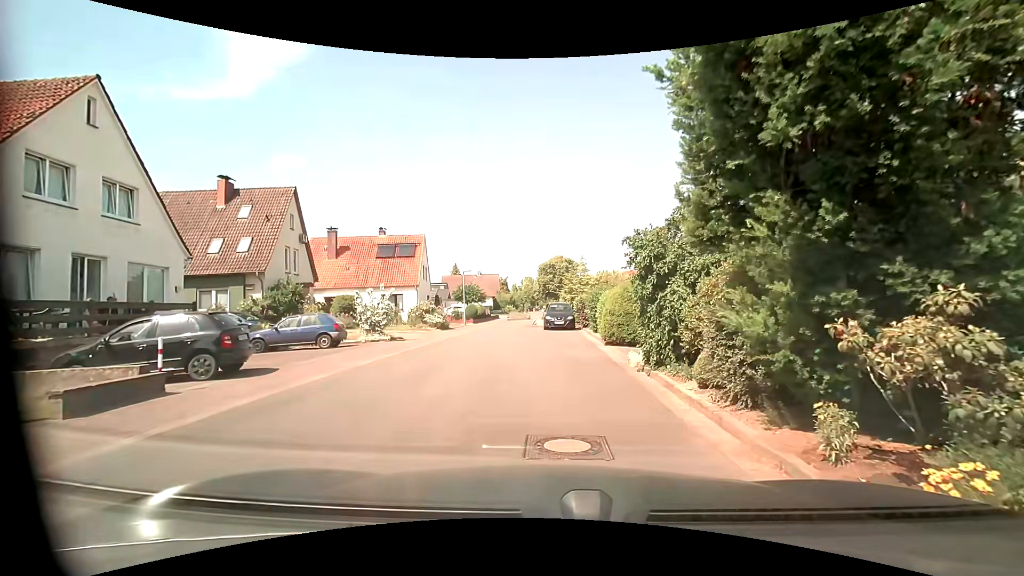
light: Day
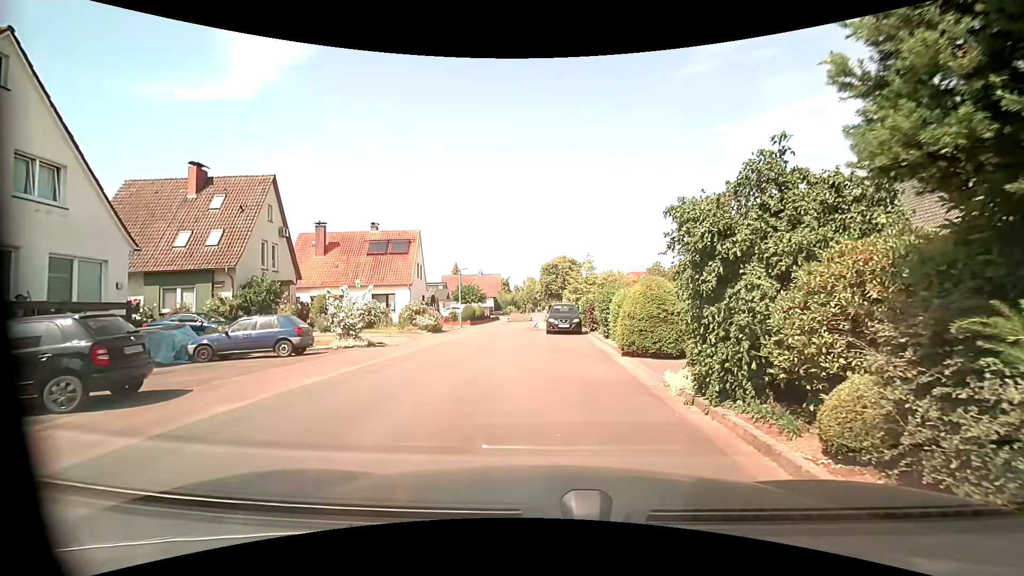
(0.0, +3.2) m; 0°
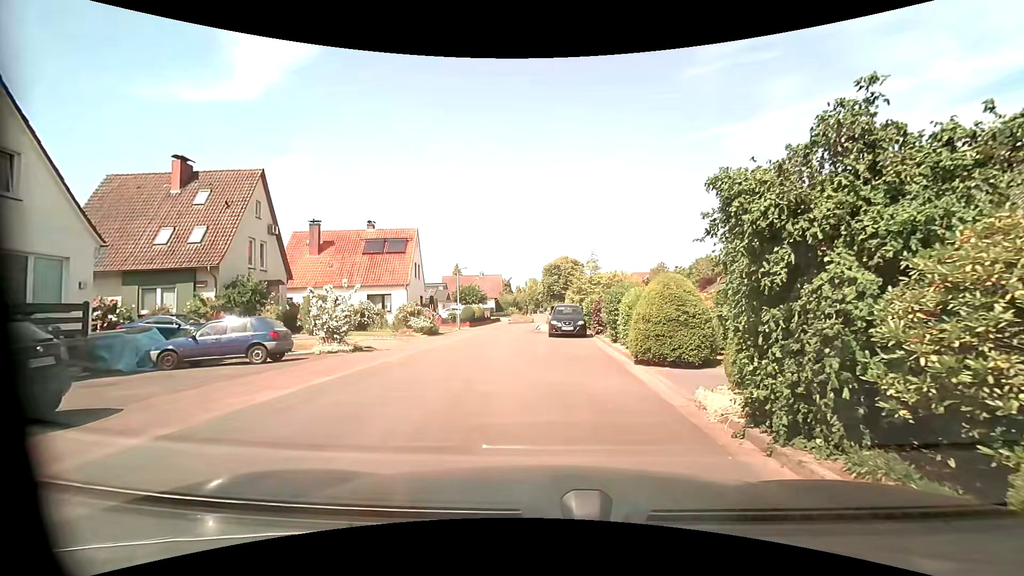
(0.0, +1.6) m; 0°
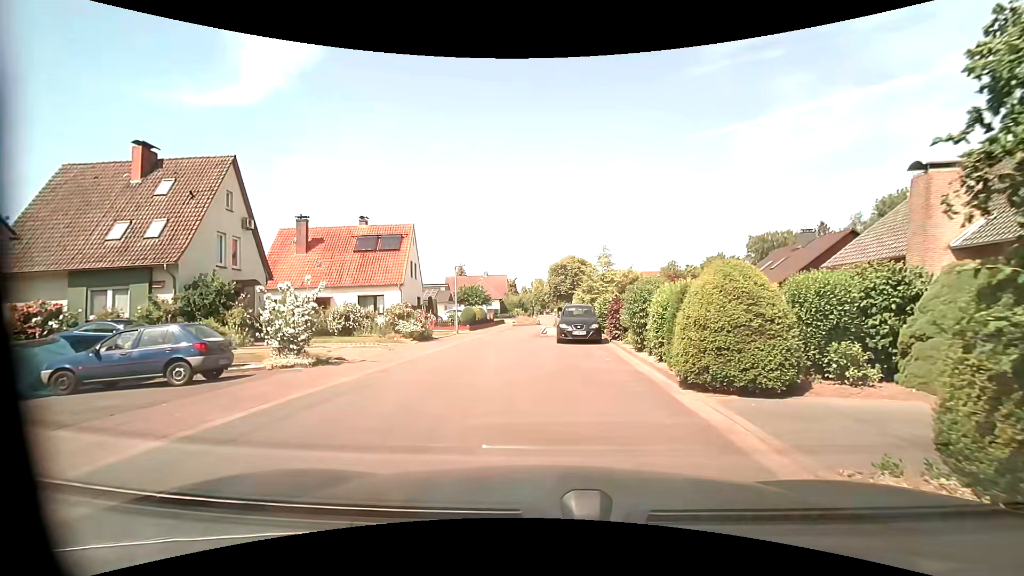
(-0.1, +3.5) m; -3°
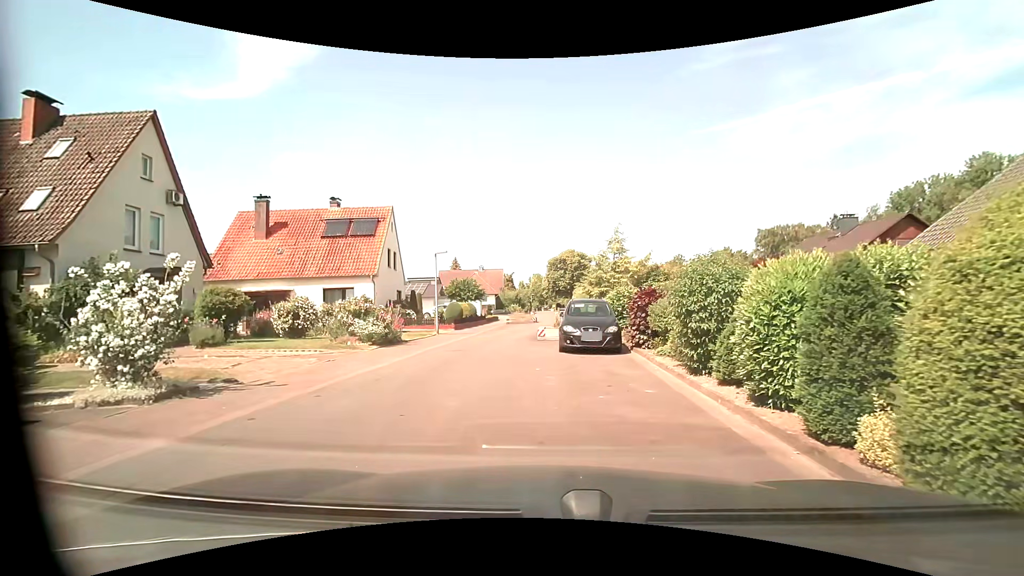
(+0.1, +5.5) m; +2°
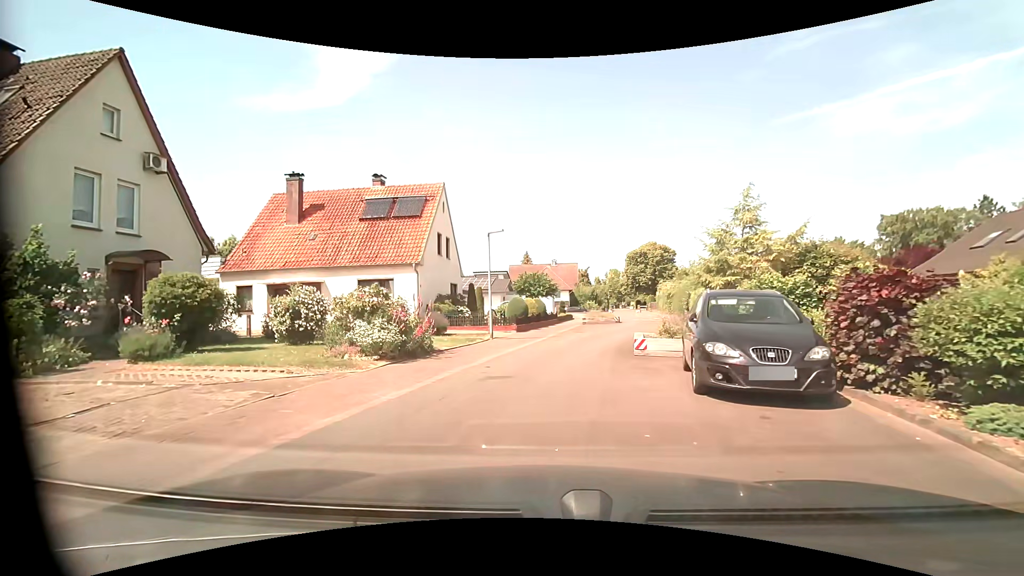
(-0.4, +6.8) m; -9°
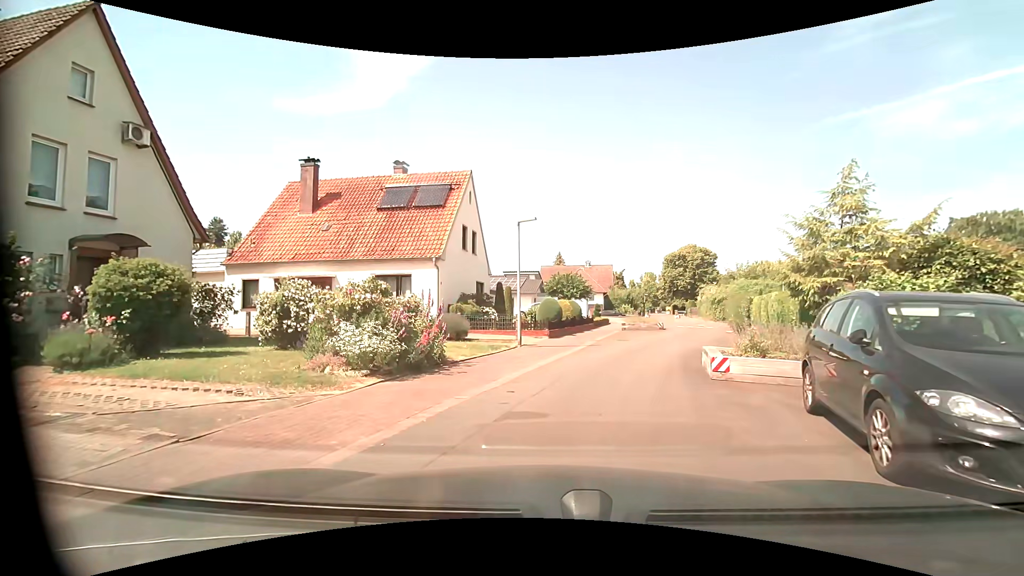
(-0.1, +3.1) m; -6°
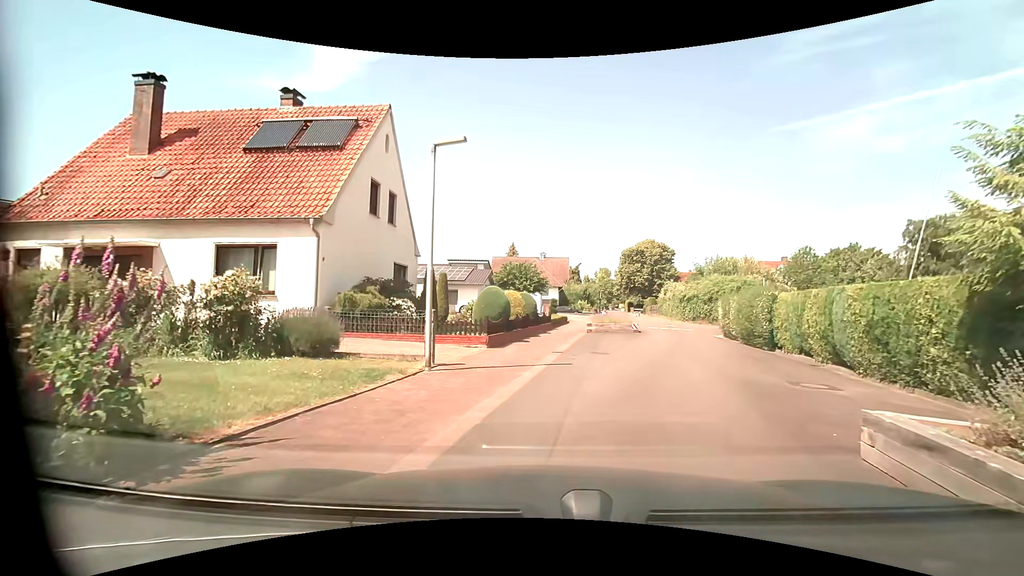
(+0.5, +7.7) m; +8°
